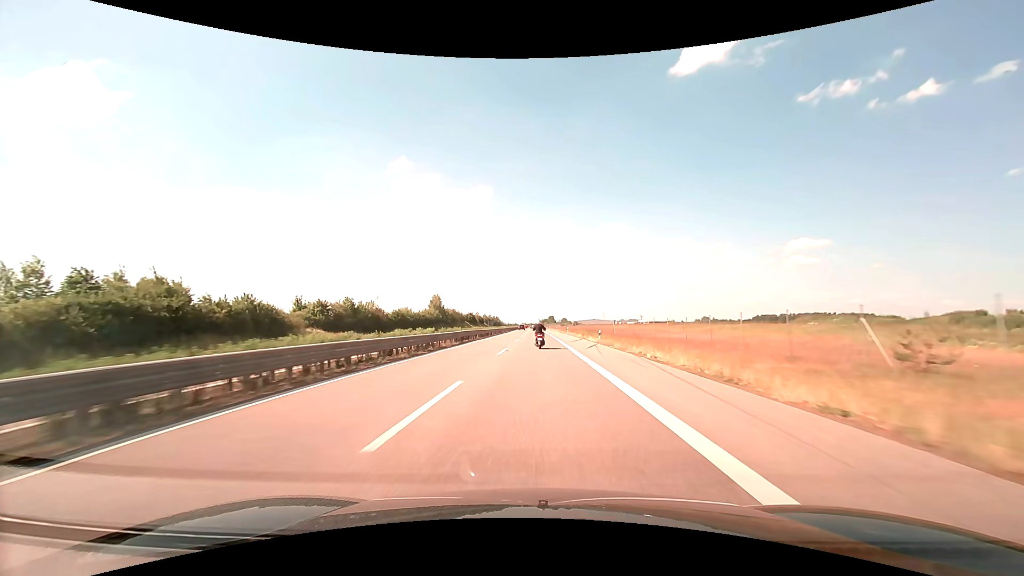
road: trunk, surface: asphalt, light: Day
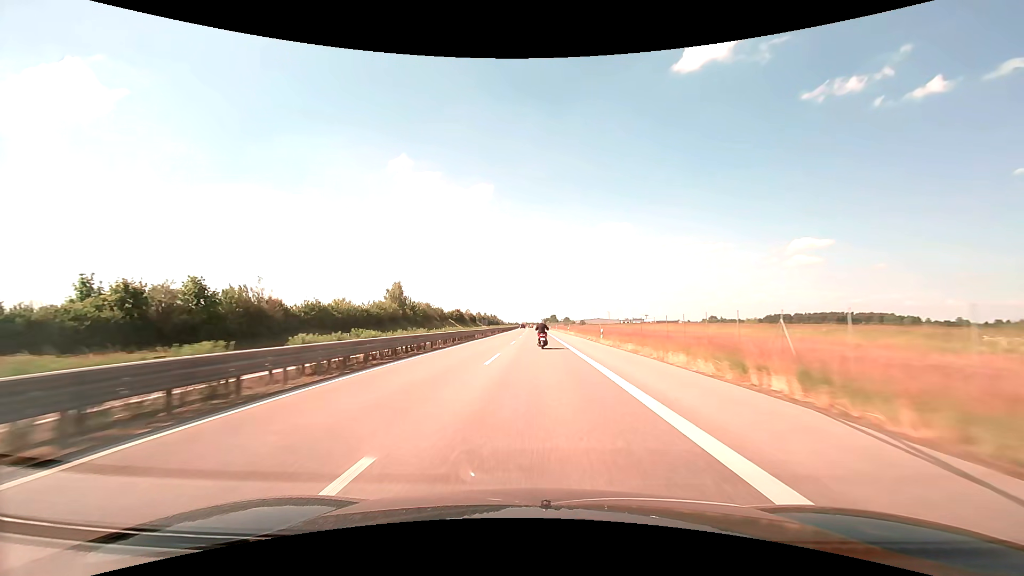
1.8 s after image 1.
(-0.1, +42.3) m; 0°
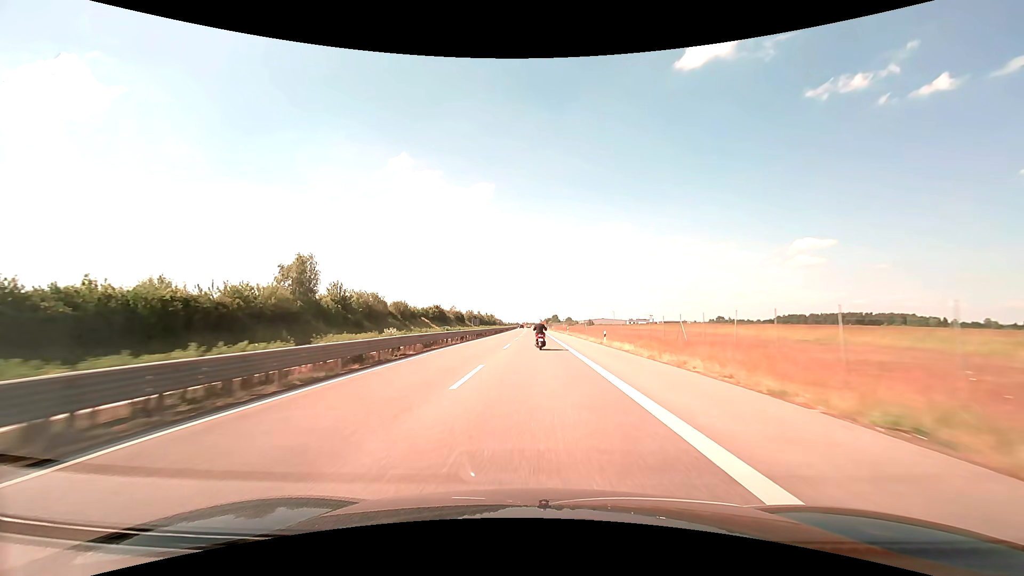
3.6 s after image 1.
(-0.1, +42.1) m; 0°
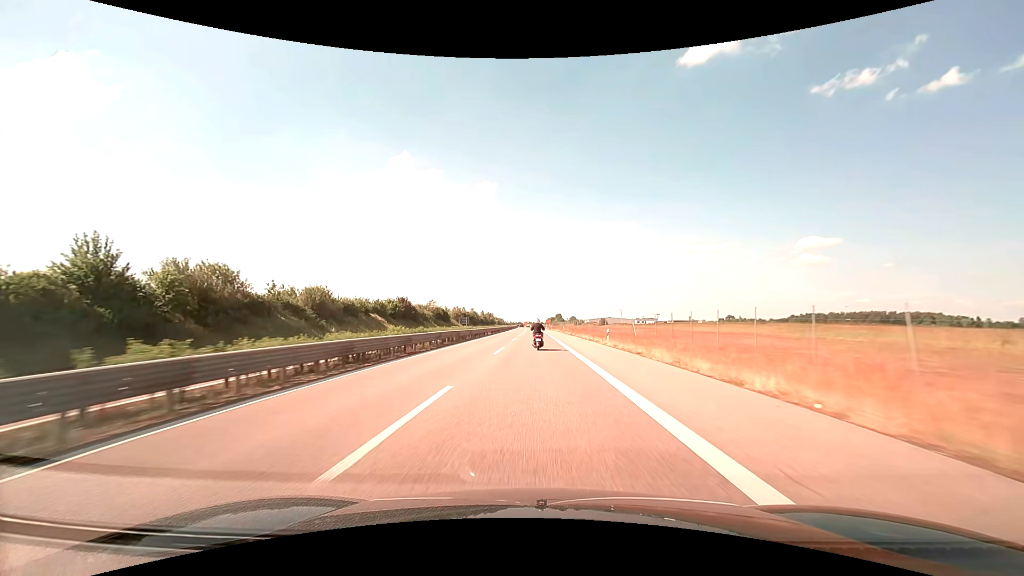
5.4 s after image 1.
(-0.1, +41.7) m; 0°
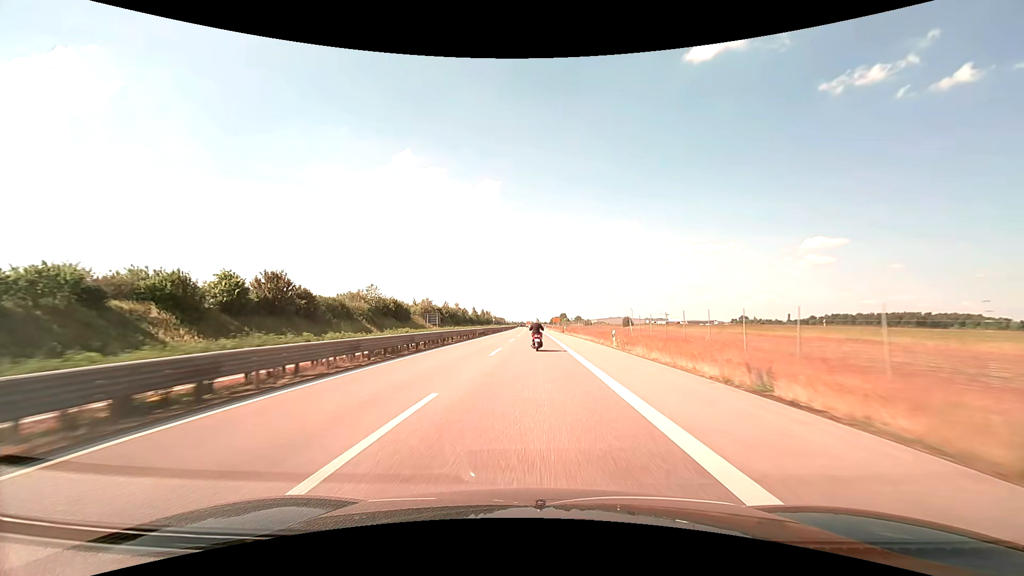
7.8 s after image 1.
(-0.1, +55.0) m; 0°
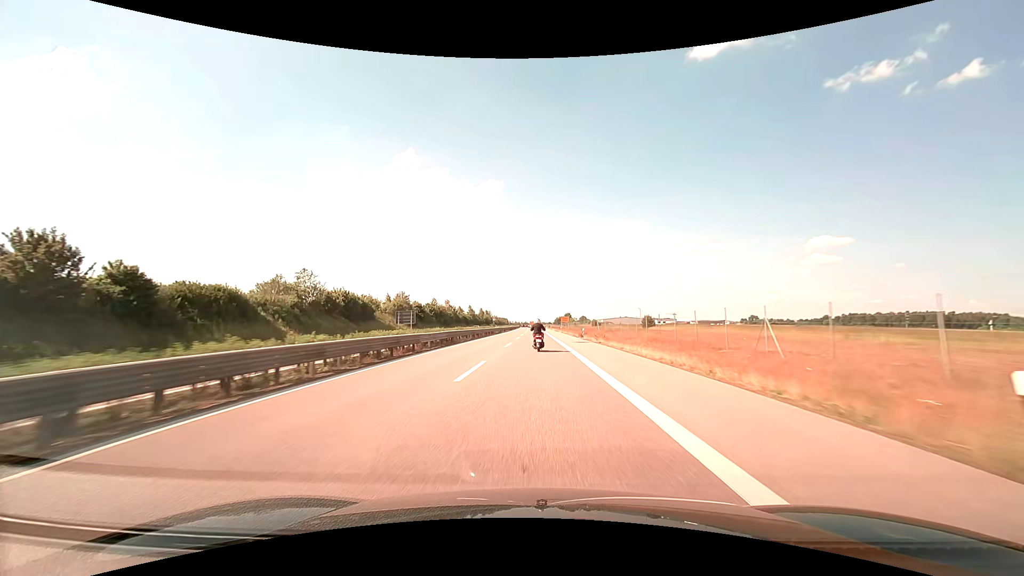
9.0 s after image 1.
(-0.1, +27.2) m; 0°
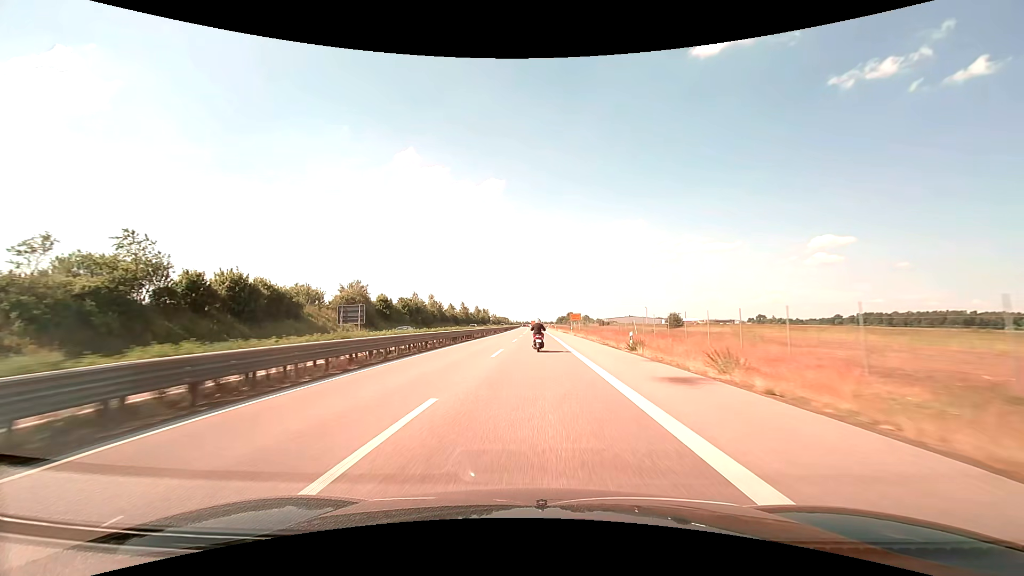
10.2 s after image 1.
(-0.1, +27.1) m; 0°
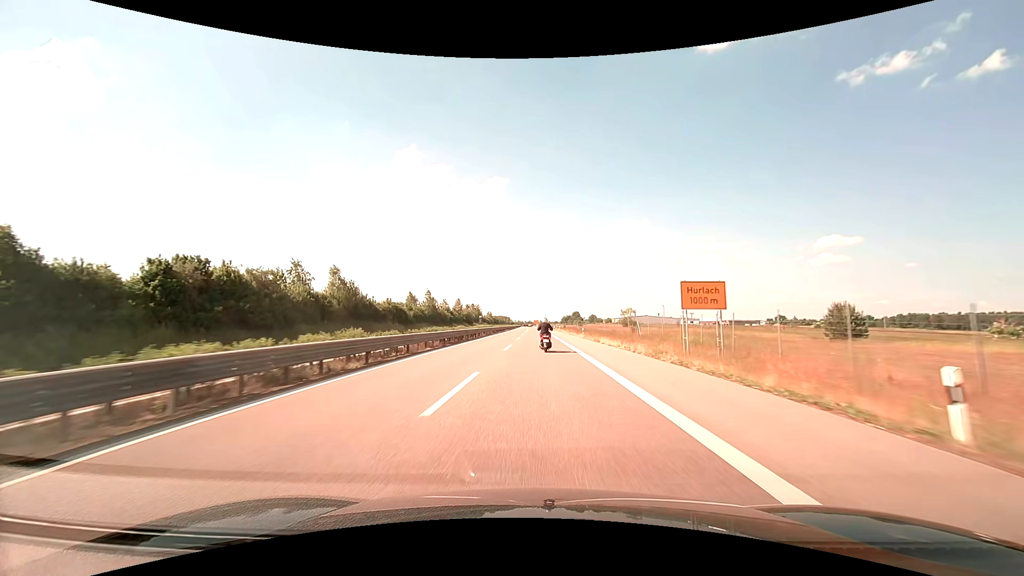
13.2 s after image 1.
(-0.4, +66.8) m; 0°
(0, +10) (0, +20) (0, +30) (0, +40) (0, +50) (0, +60) (0, +70) (0, +80) (0, +90) (0, +100) m
